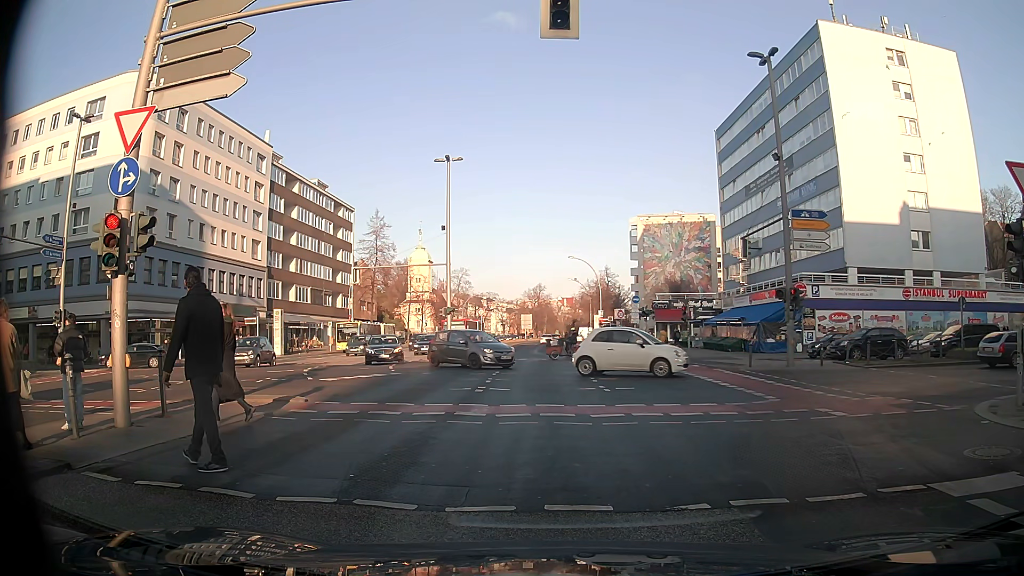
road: secondary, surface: asphalt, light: Day
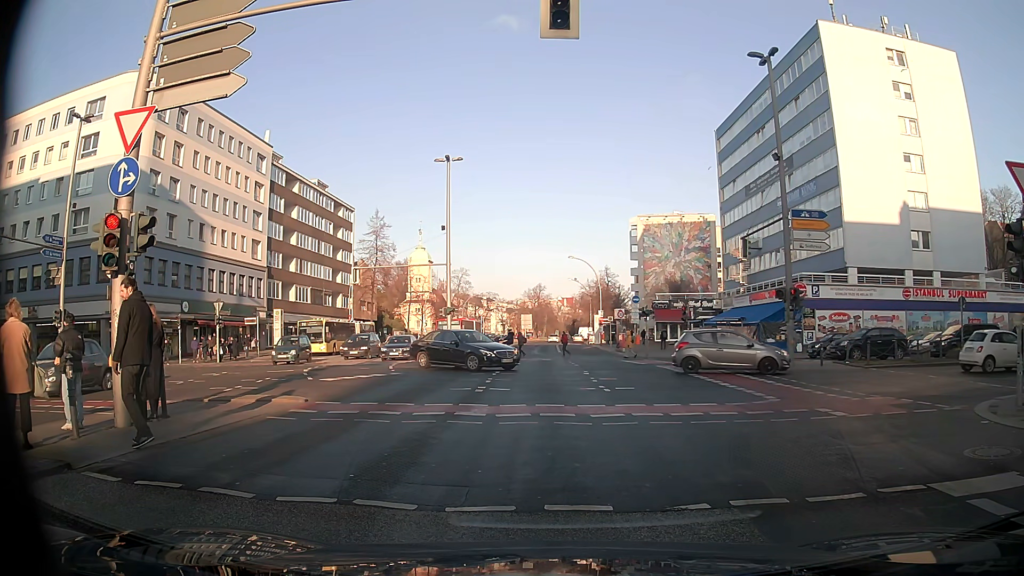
(0.0, 0.0) m; 0°
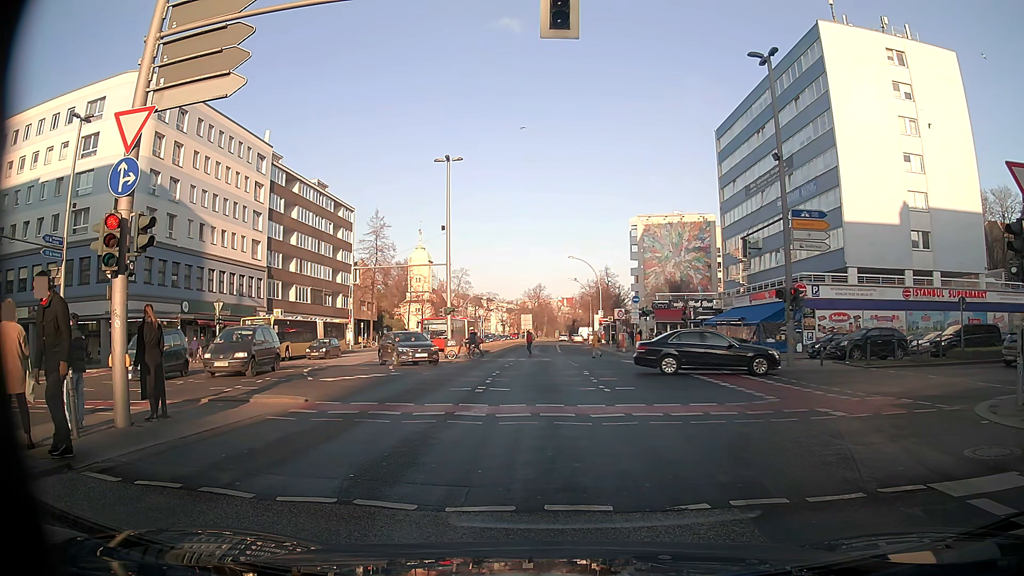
(0.0, 0.0) m; 0°
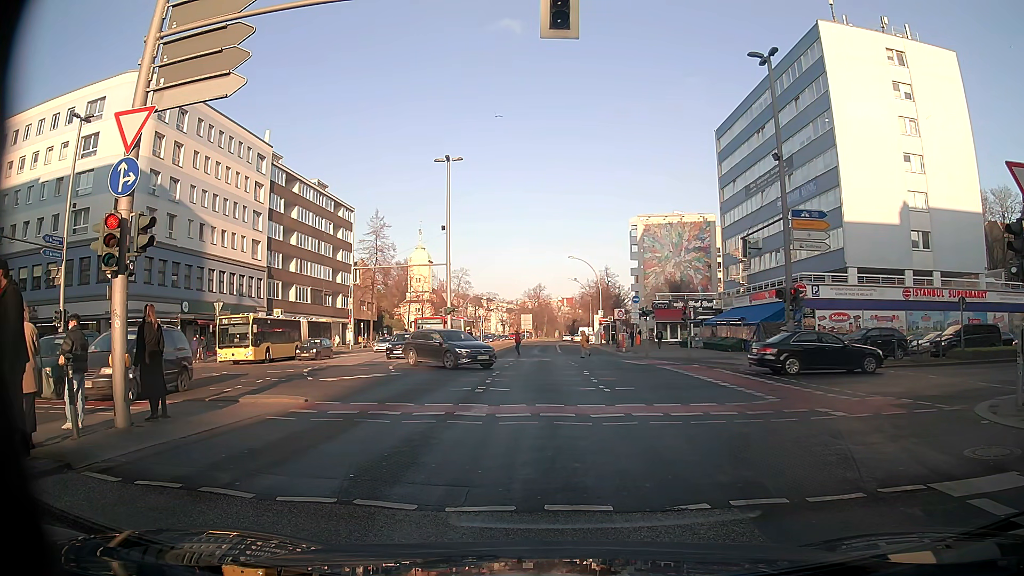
(0.0, 0.0) m; 0°
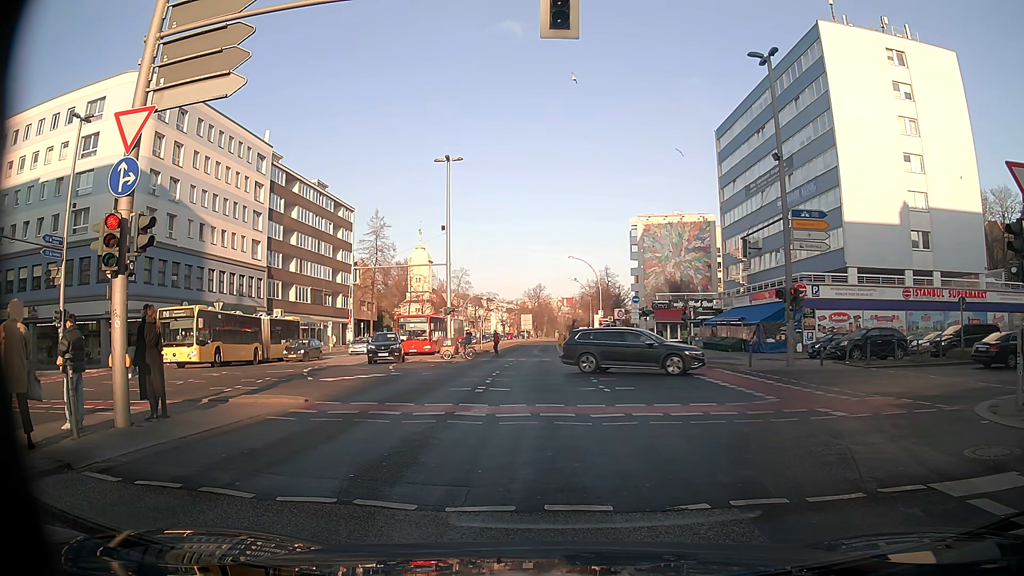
(0.0, 0.0) m; 0°
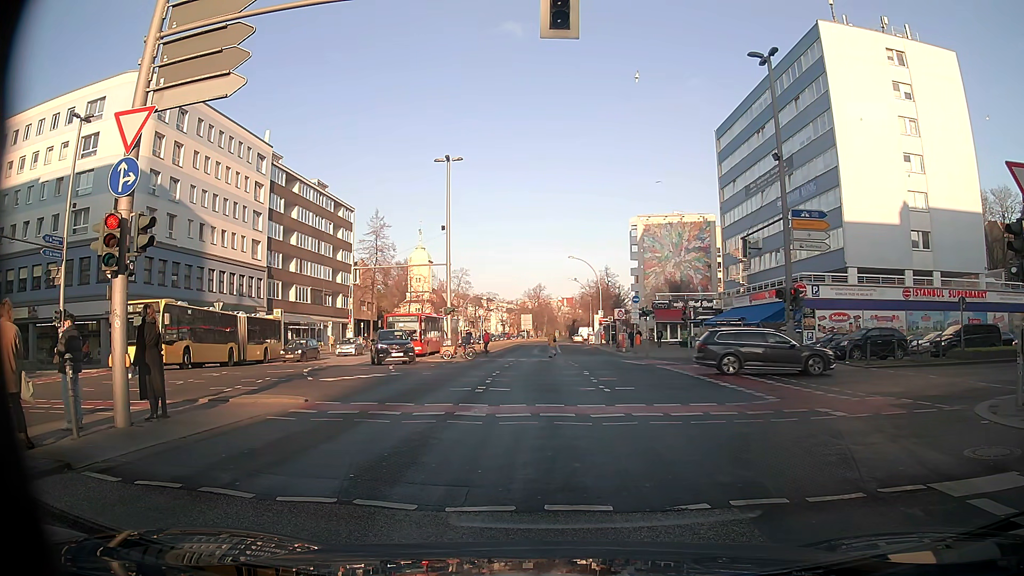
(0.0, 0.0) m; 0°
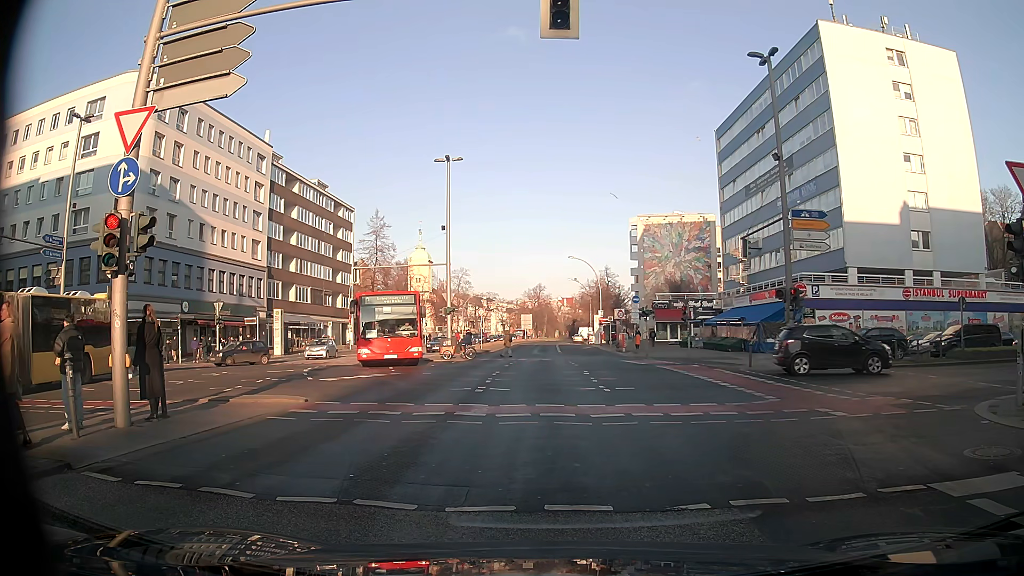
(0.0, 0.0) m; 0°
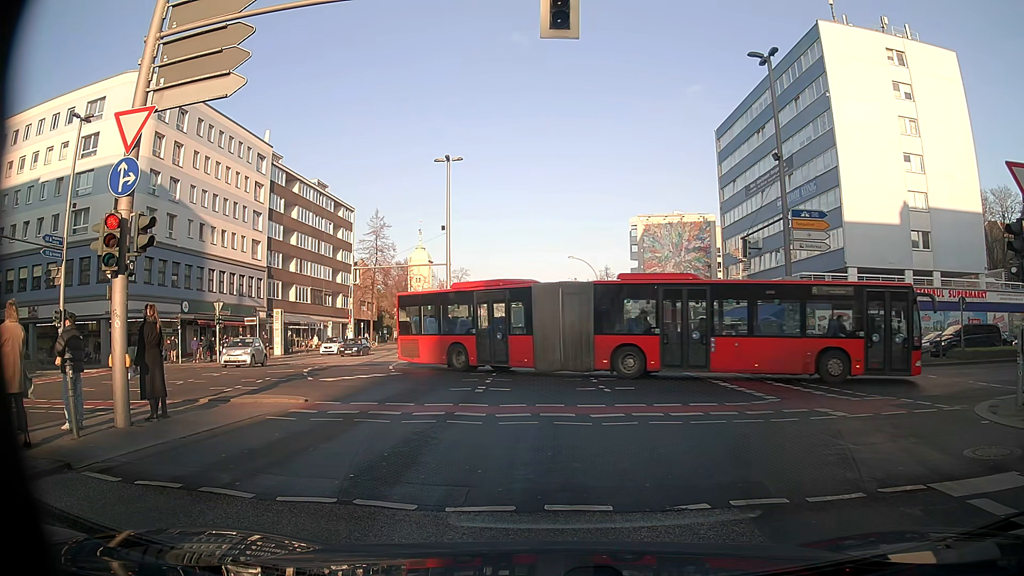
(0.0, 0.0) m; 0°
(0, +10) (0, +20) (0, +30) (0, +40) (0, +50) (0, +60) (0, +70) (0, +80) (0, +90) (+1, +100) m
